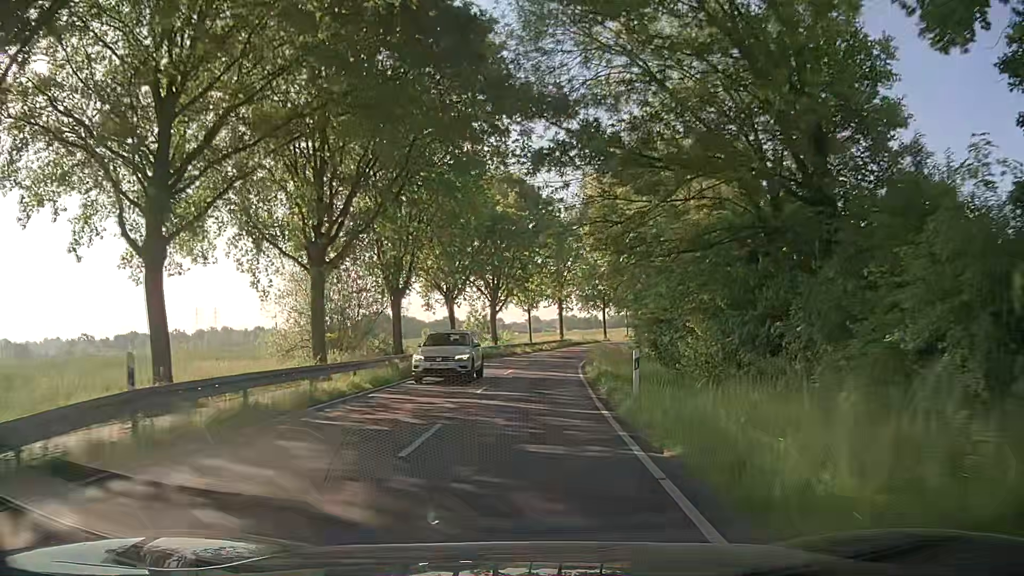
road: secondary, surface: asphalt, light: Day
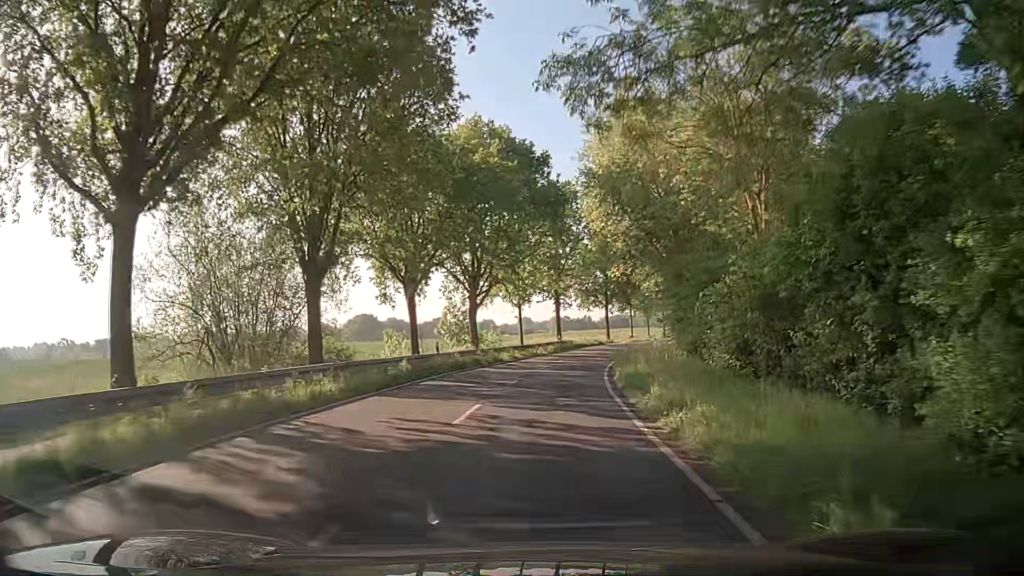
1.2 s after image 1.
(+0.3, +15.2) m; +2°
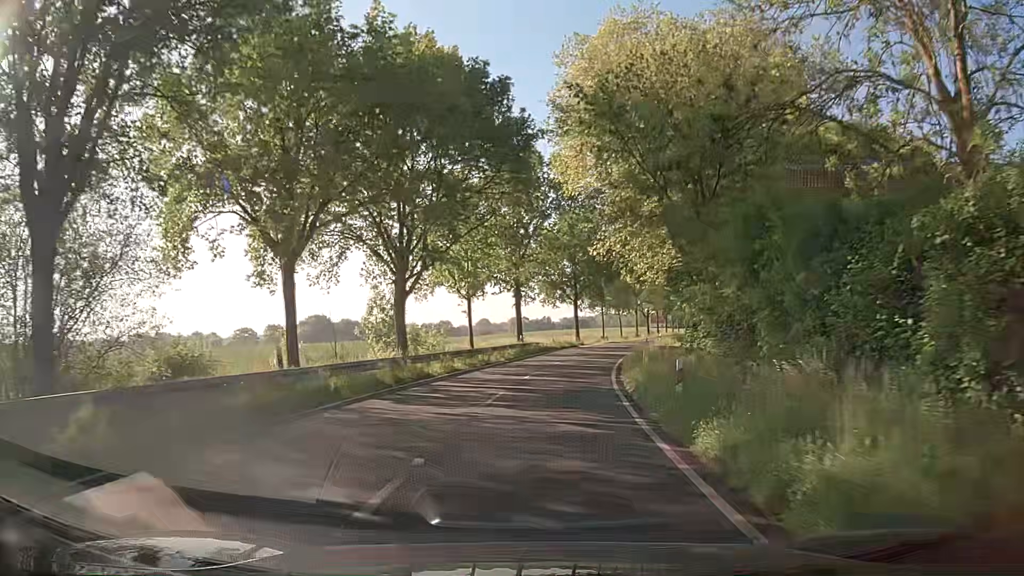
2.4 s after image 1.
(+0.3, +15.2) m; +3°
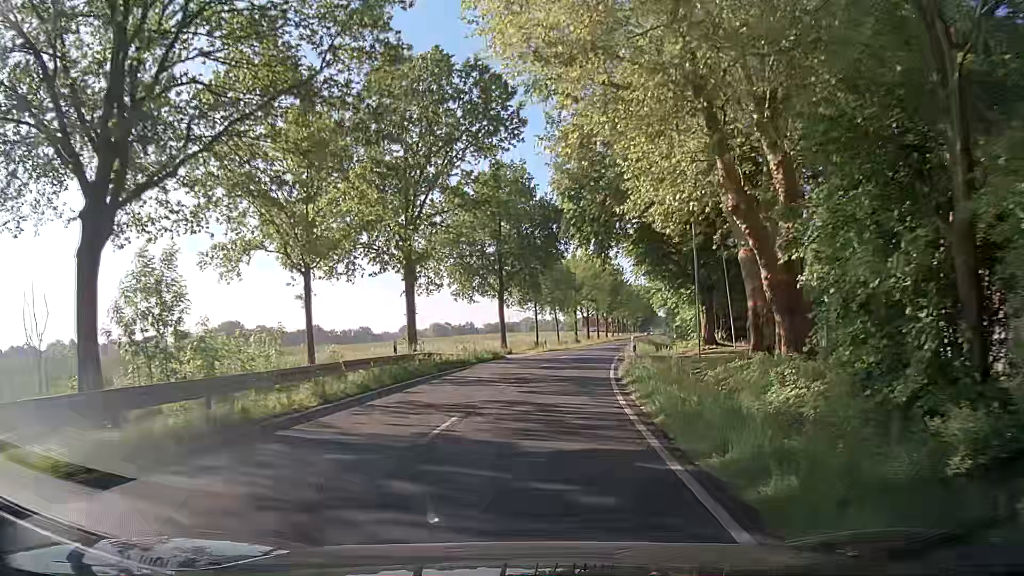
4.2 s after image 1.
(+1.3, +22.7) m; +5°
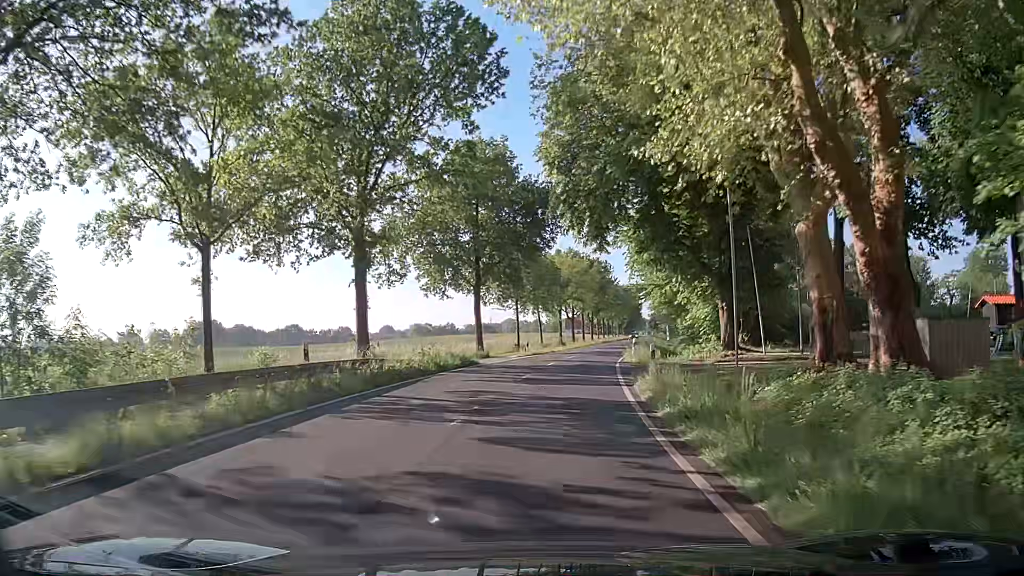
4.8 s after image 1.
(+0.2, +7.6) m; +2°
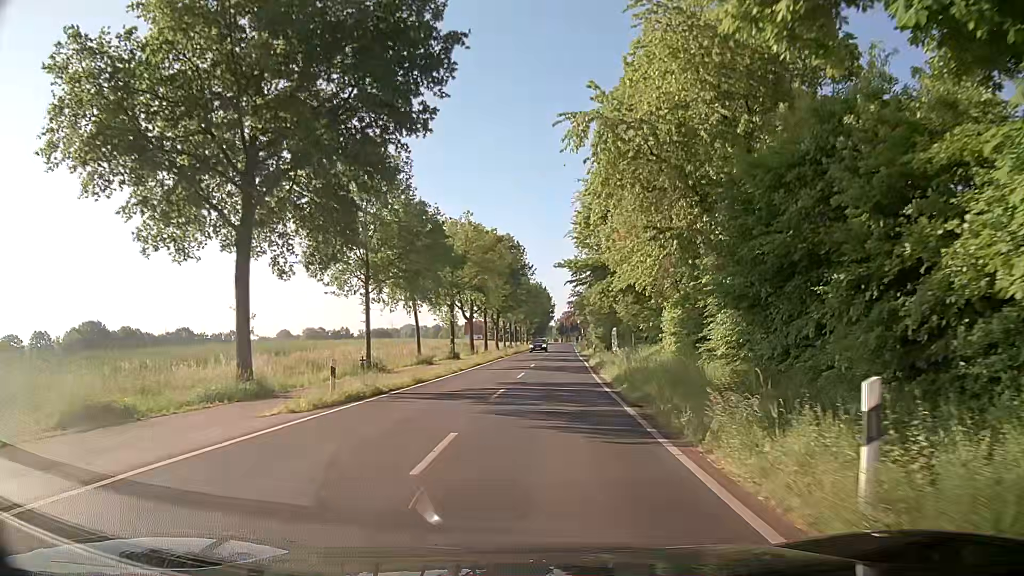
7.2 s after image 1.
(+2.1, +30.1) m; +8°
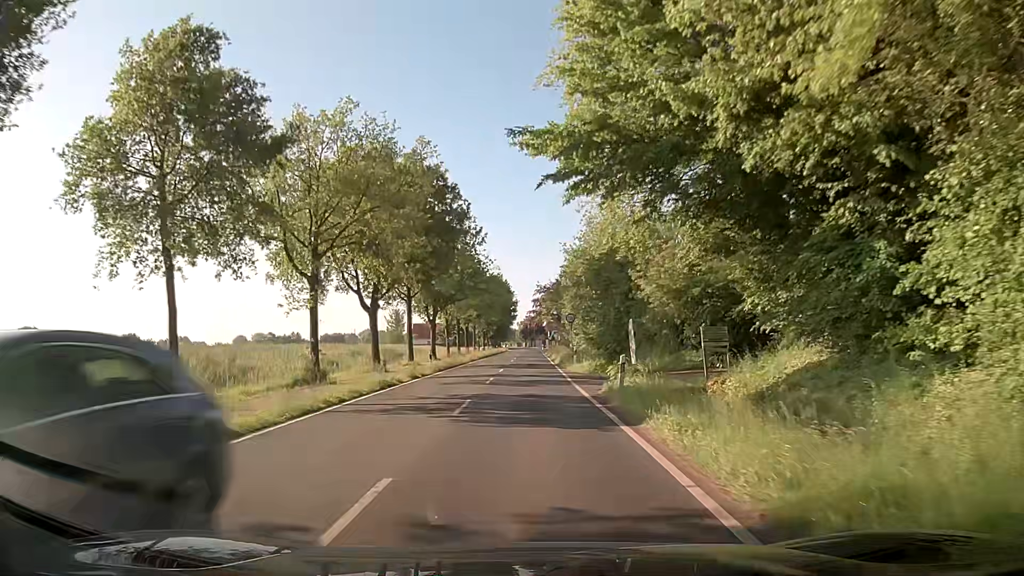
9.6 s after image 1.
(+1.3, +30.3) m; +3°
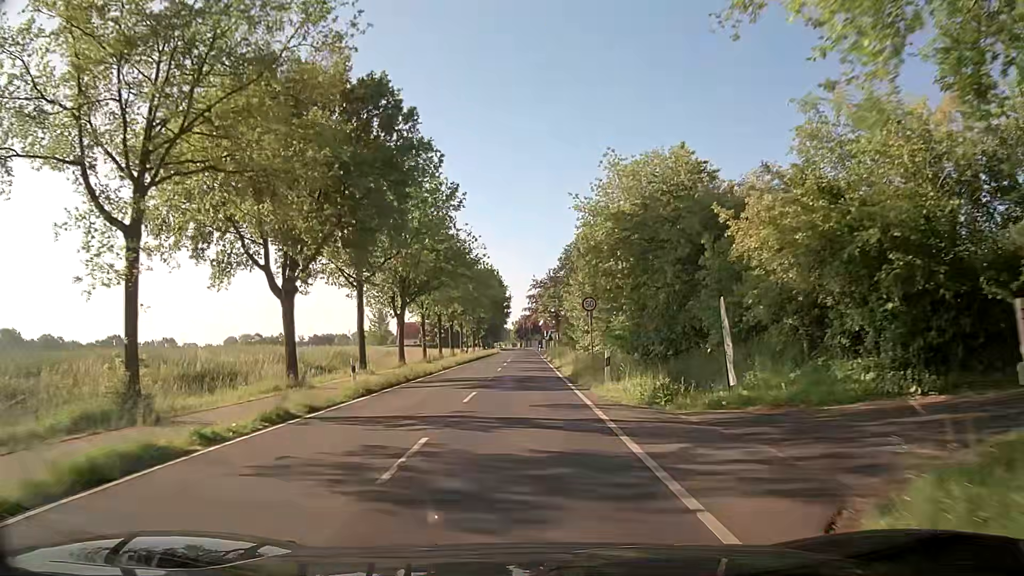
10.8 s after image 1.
(+0.1, +15.2) m; +1°
(0, +10) (0, +20) (0, +30) (-1, +40) (-1, +50) (-1, +60) (-1, +70) (-1, +80) (-1, +90) (-2, +100) m
